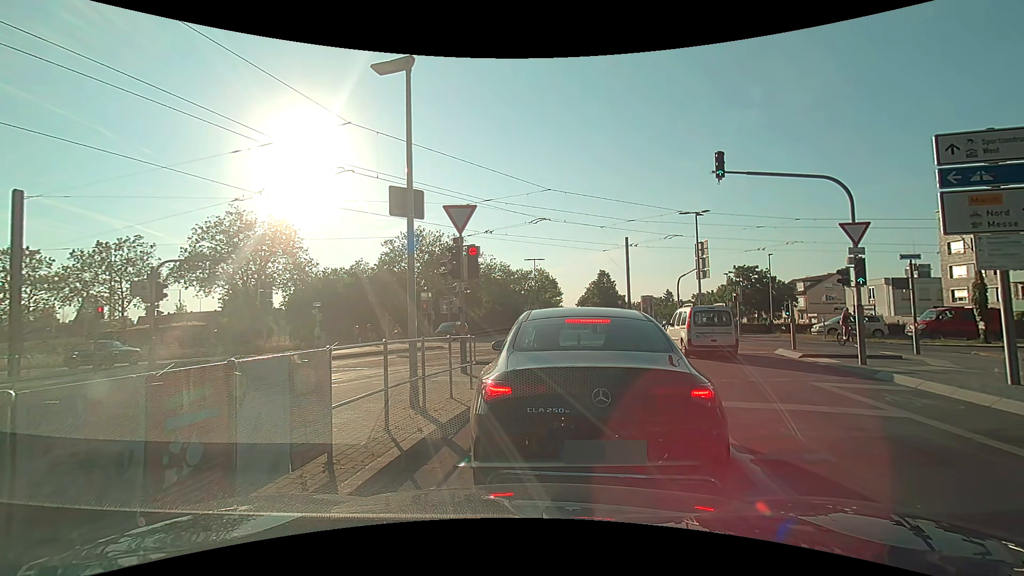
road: secondary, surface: asphalt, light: Day
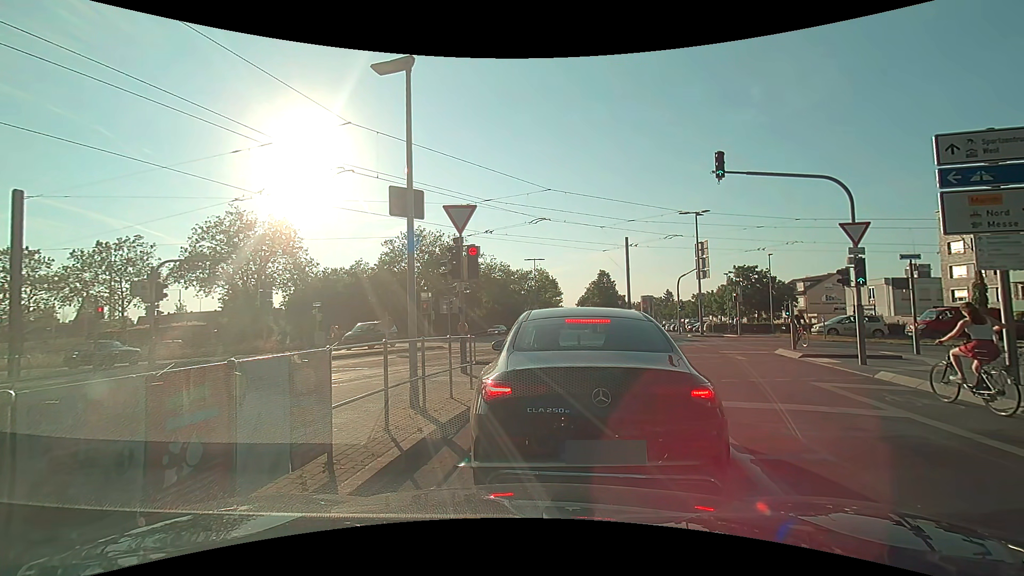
(0.0, 0.0) m; 0°
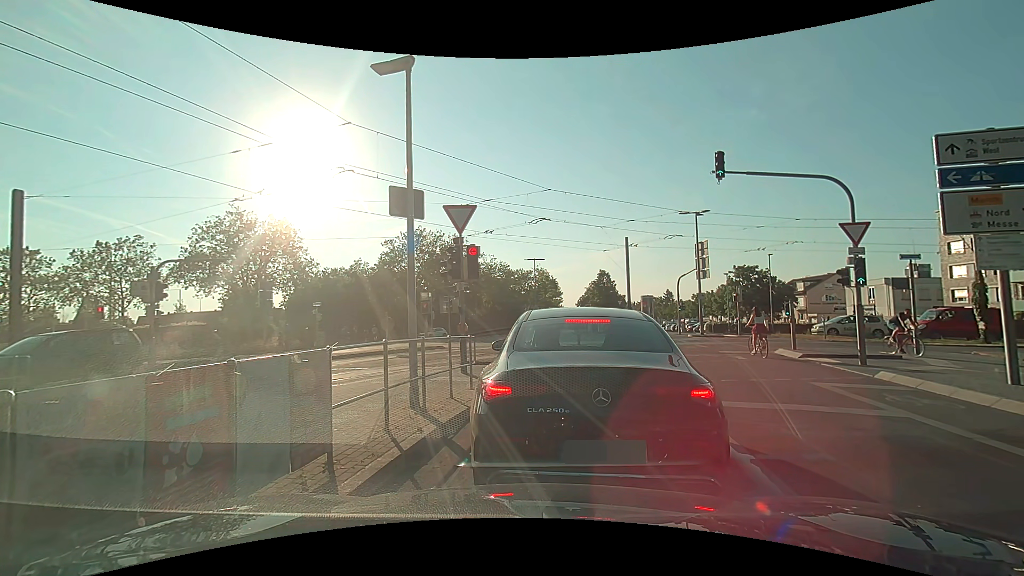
(0.0, 0.0) m; 0°
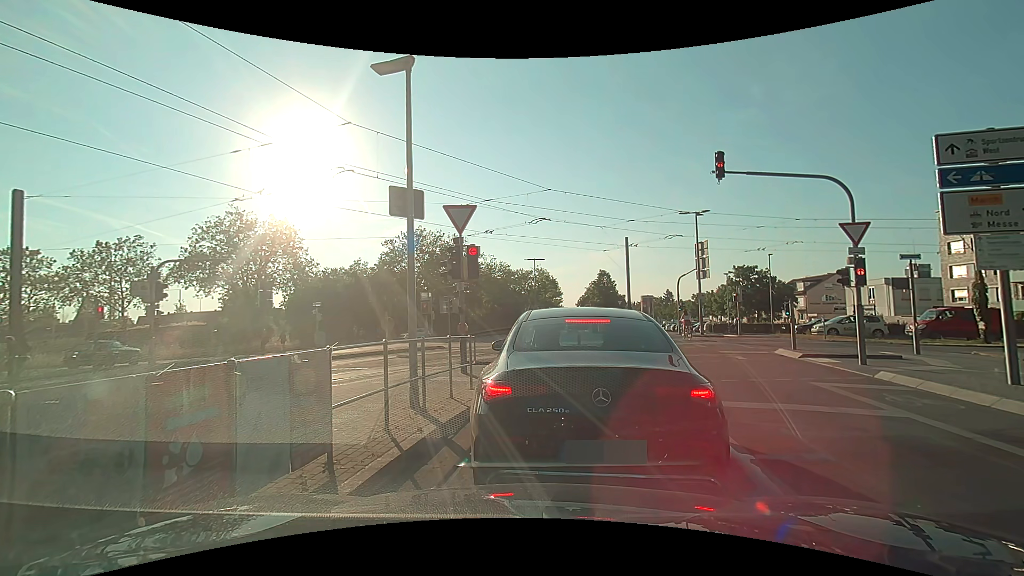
(0.0, 0.0) m; 0°
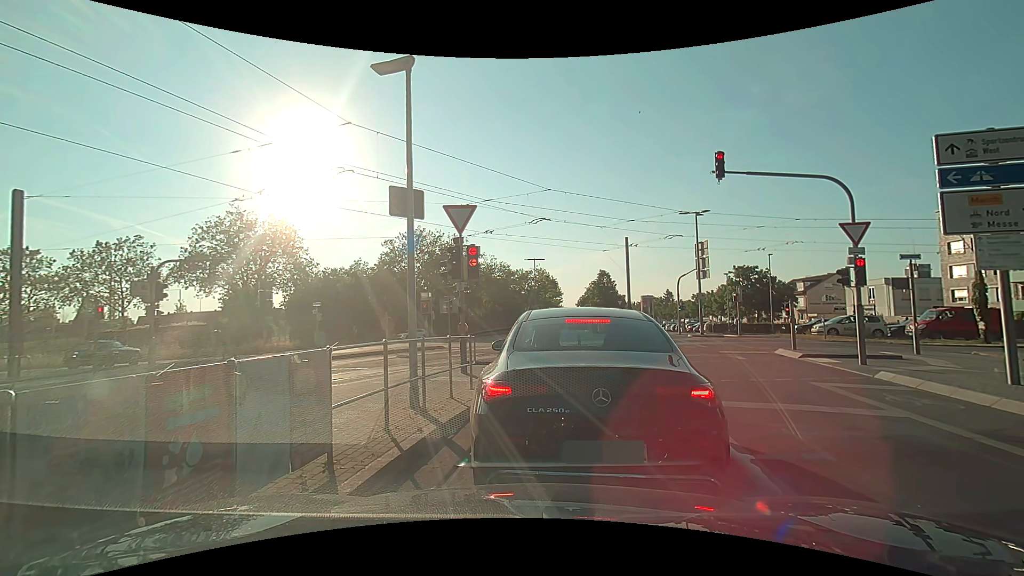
(0.0, 0.0) m; 0°
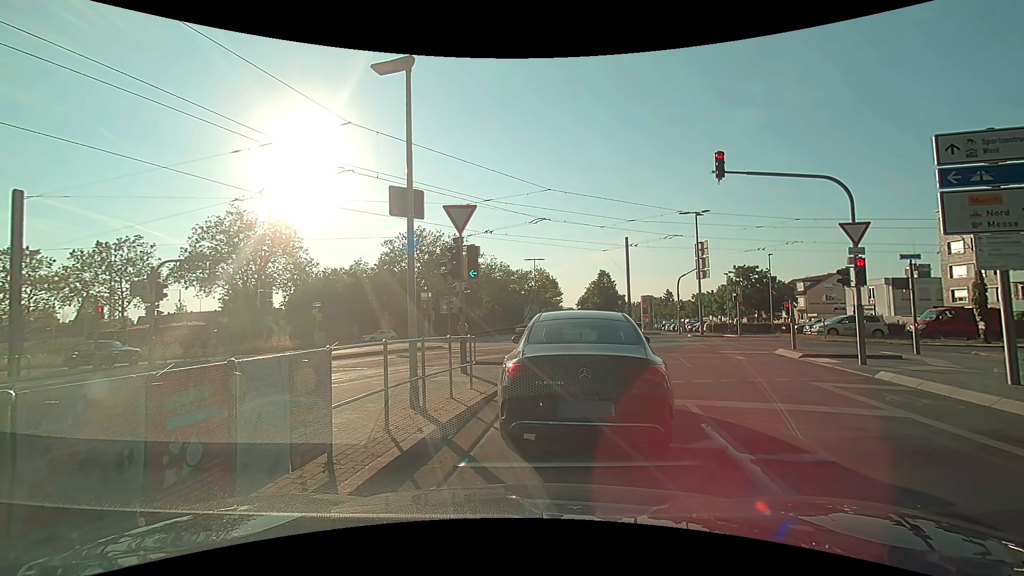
(0.0, 0.0) m; 0°
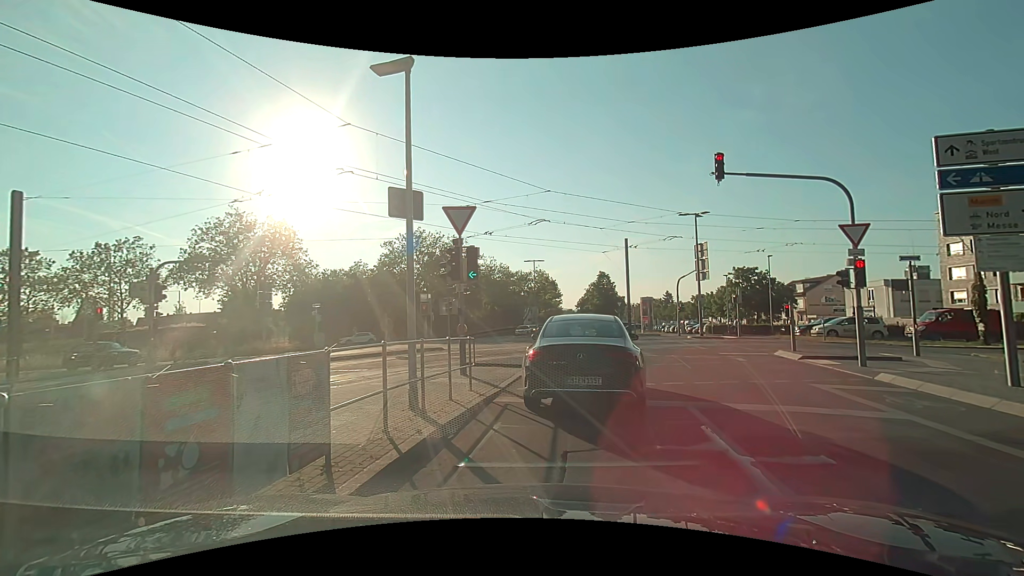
(0.0, 0.0) m; 0°
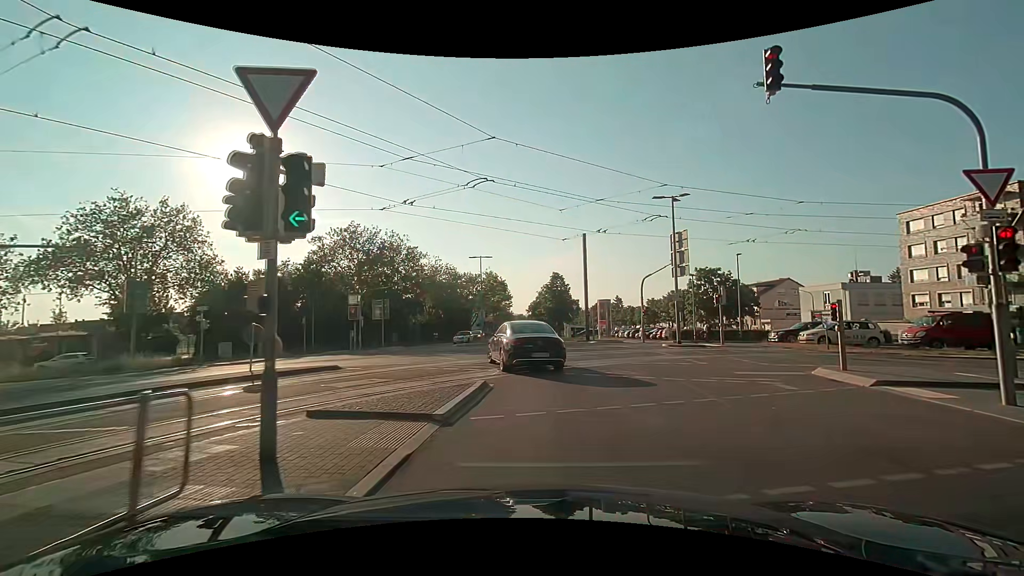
(+0.6, +7.3) m; +8°
(+1, +10) (0, +20) (-5, +29) (-13, +35) (-21, +40) (-31, +42) (-41, +42) (-51, +42) (-61, +42) (-71, +41) m
